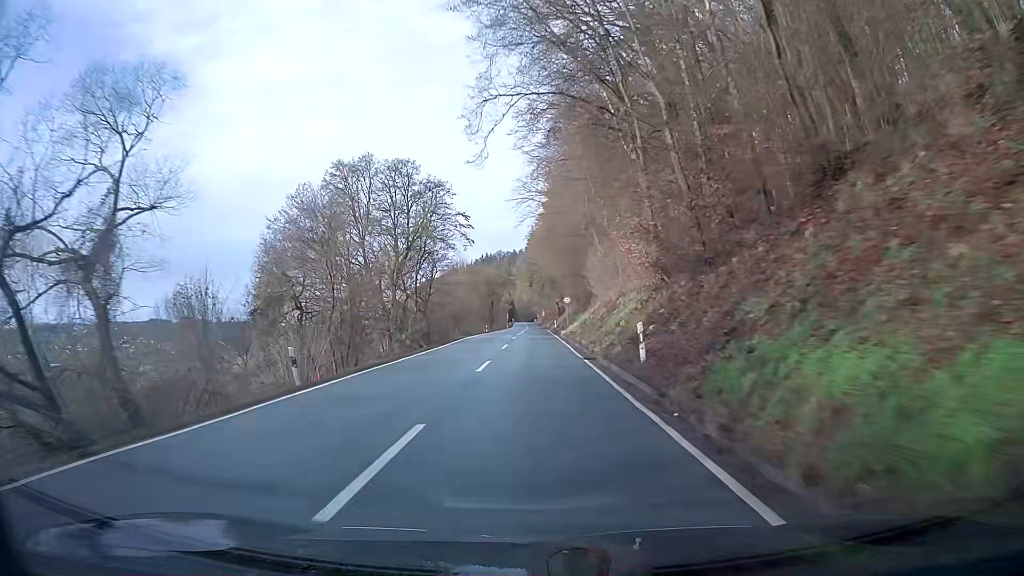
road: secondary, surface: asphalt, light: Day
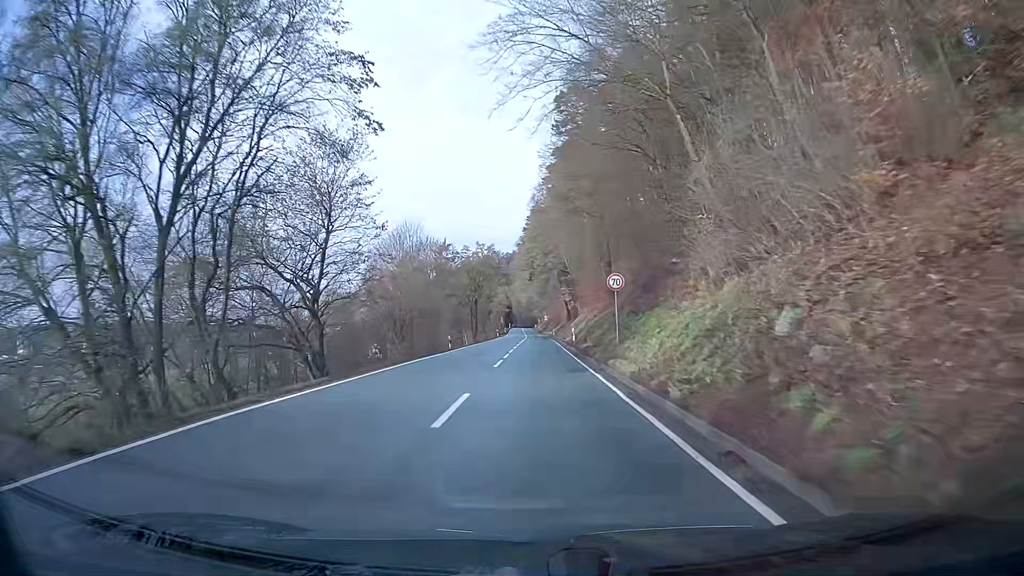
(-0.1, +33.1) m; 0°
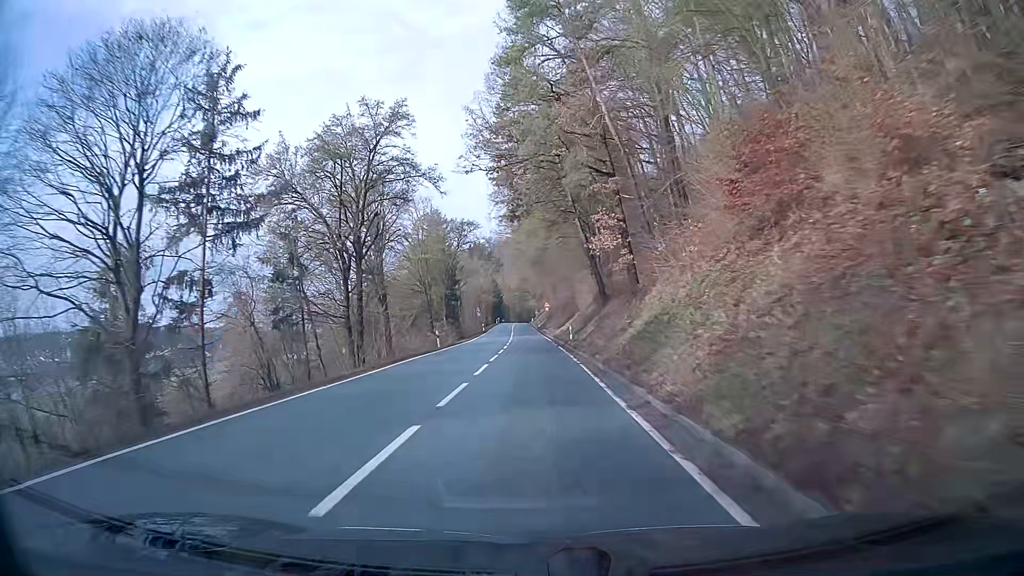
(-0.1, +53.2) m; 0°
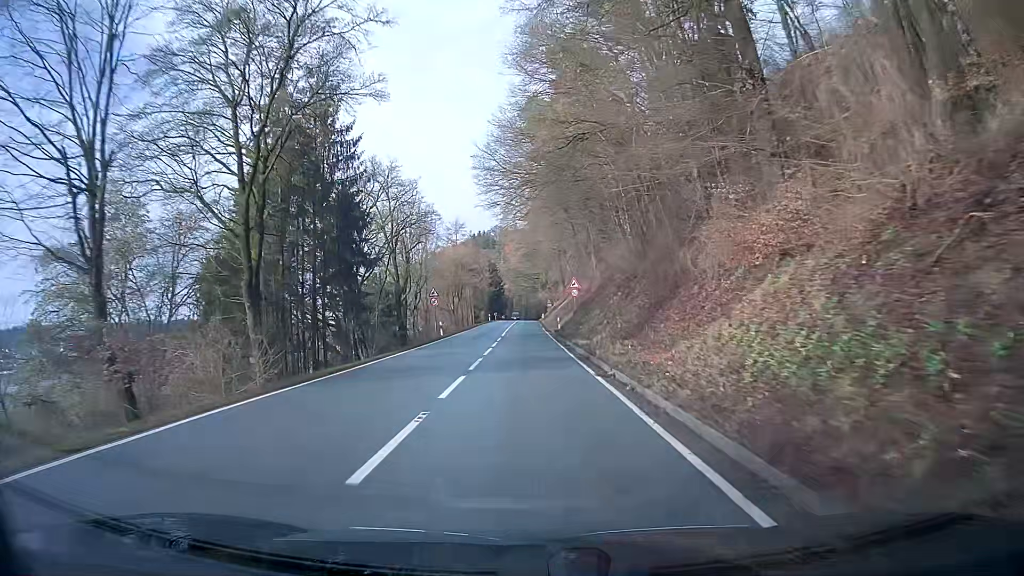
(-0.3, +48.1) m; -1°
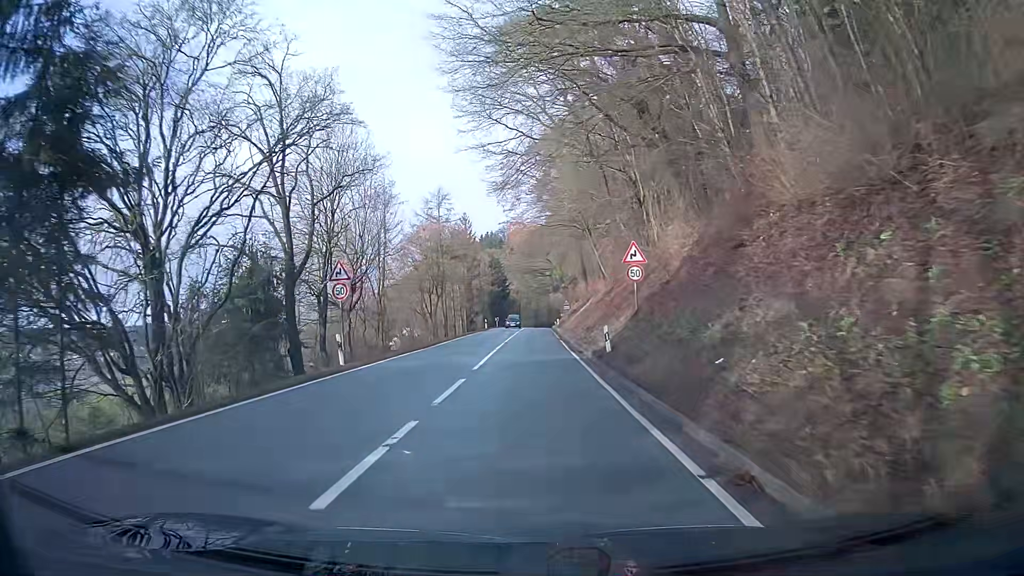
(0.0, +24.5) m; 0°
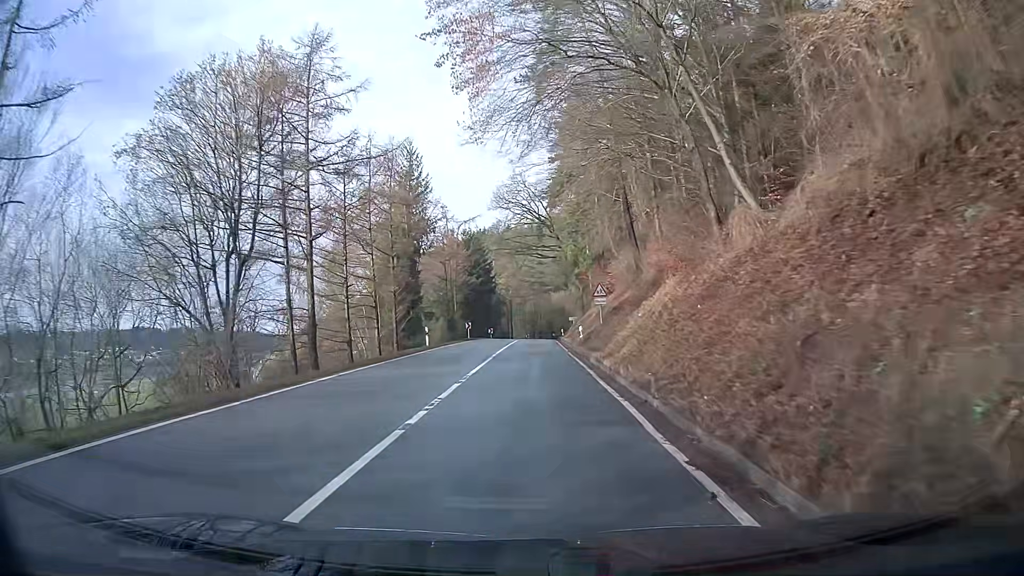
(0.0, +38.0) m; +1°
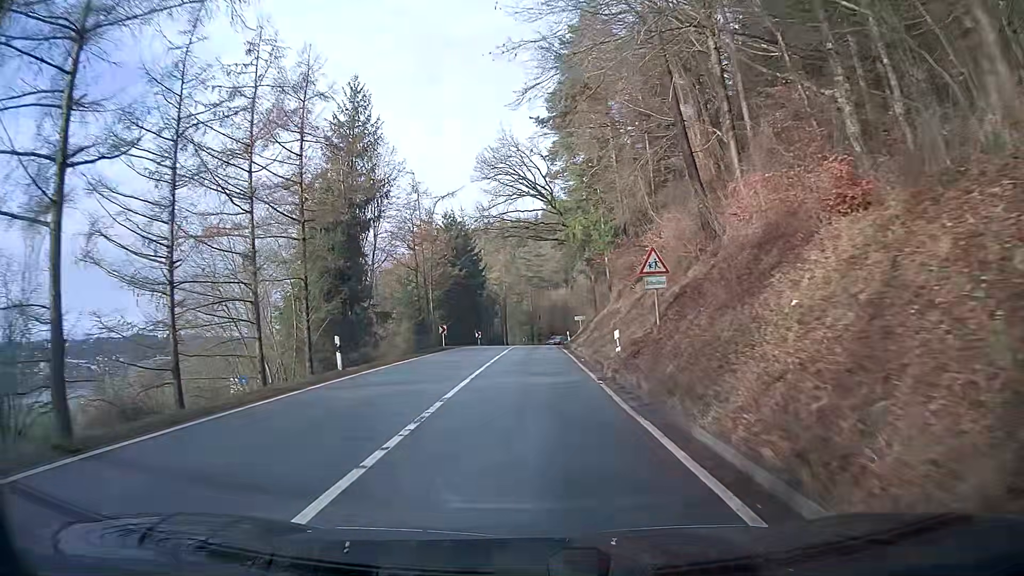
(-0.1, +15.2) m; -1°
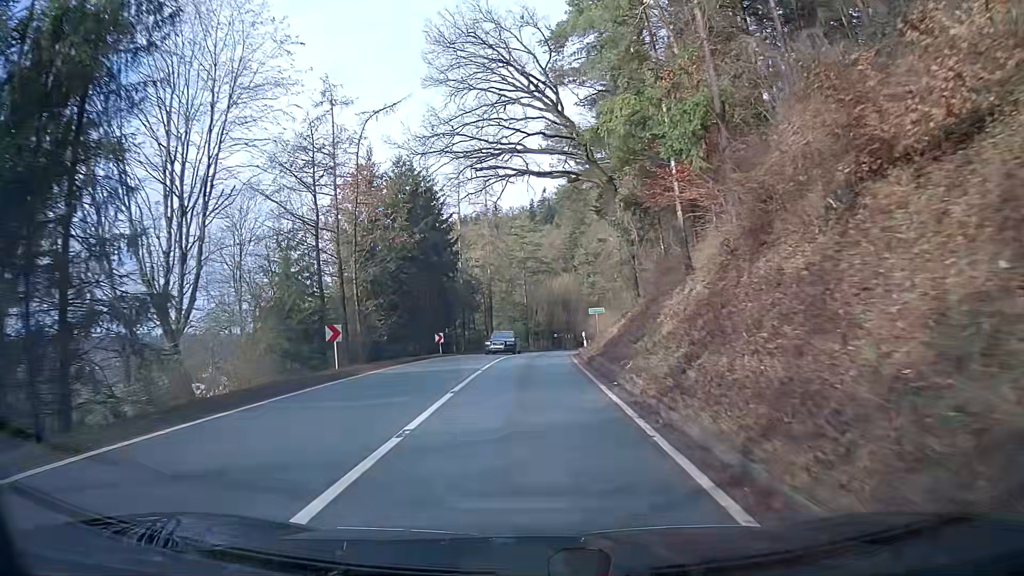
(0.0, +22.6) m; 0°
